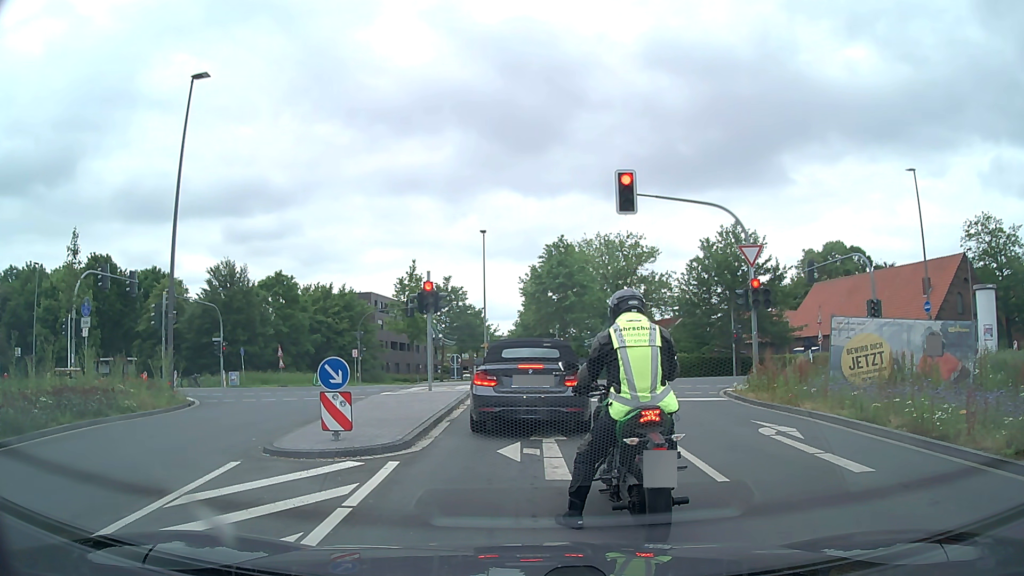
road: secondary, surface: asphalt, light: Day
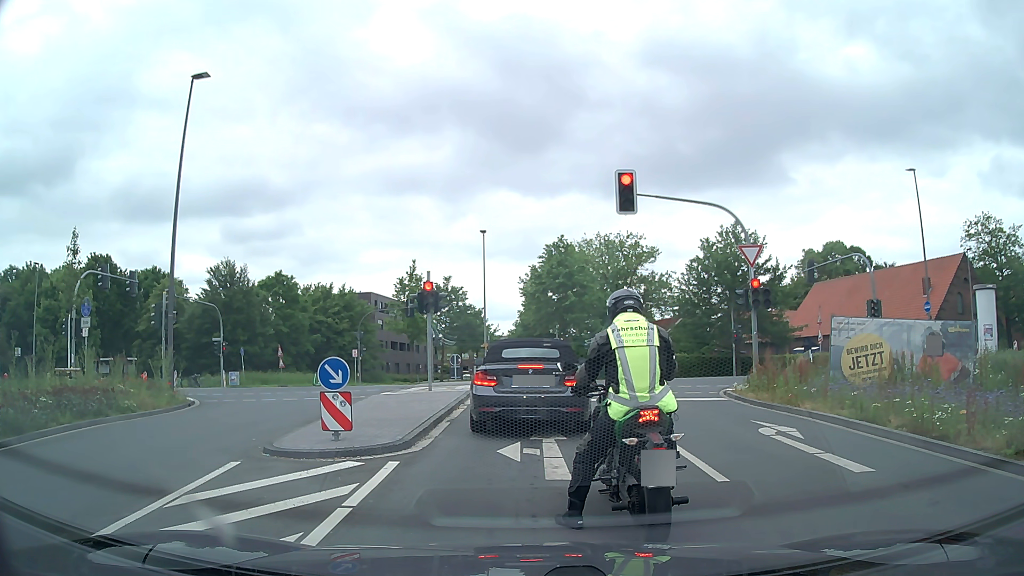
(0.0, 0.0) m; 0°
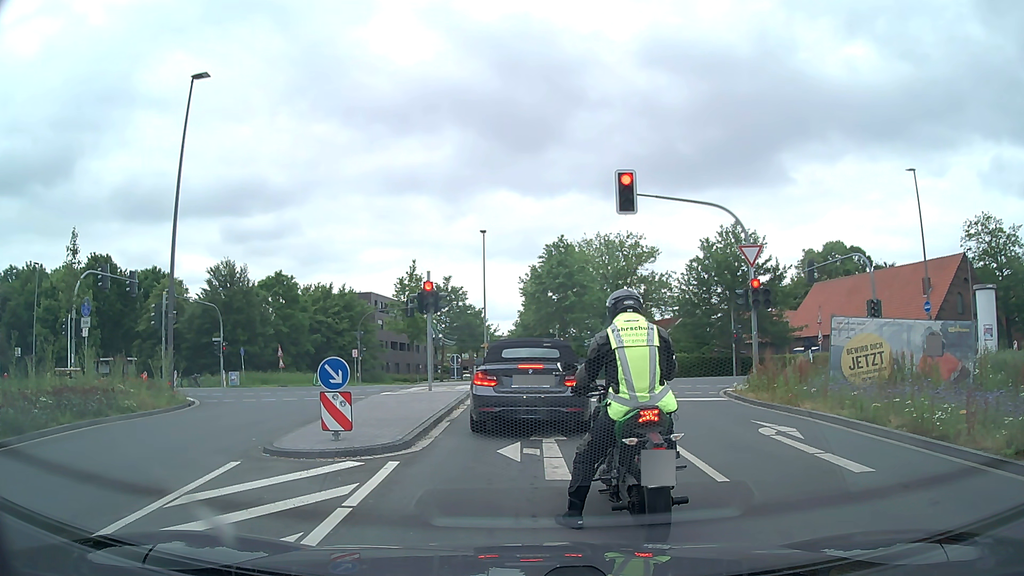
(0.0, 0.0) m; 0°
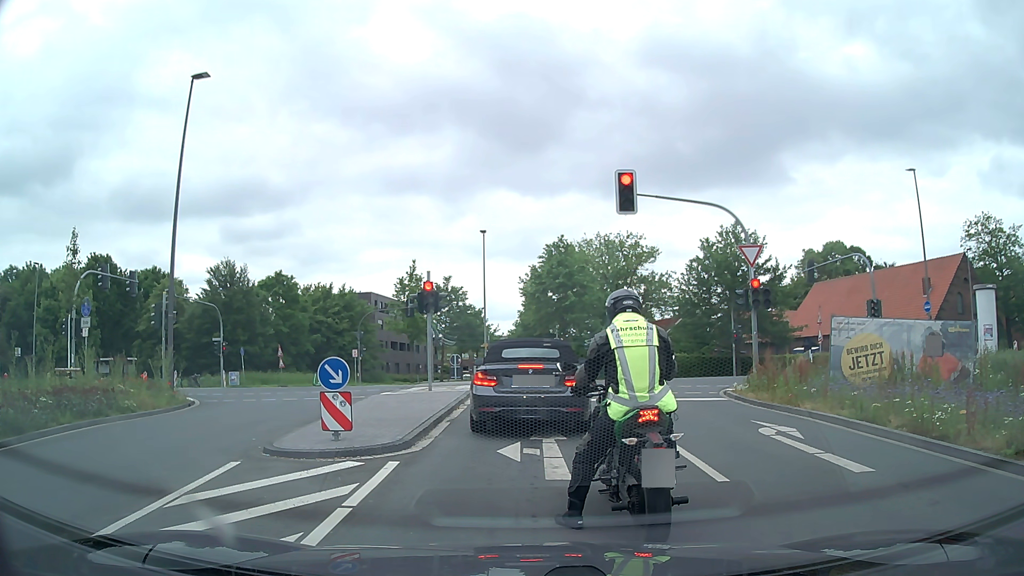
(0.0, 0.0) m; 0°
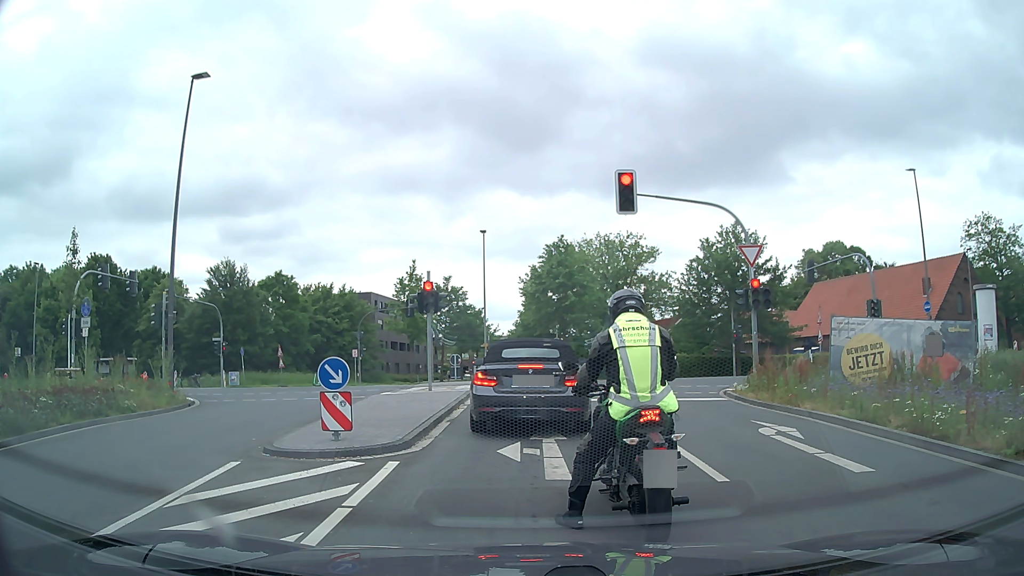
(0.0, 0.0) m; 0°
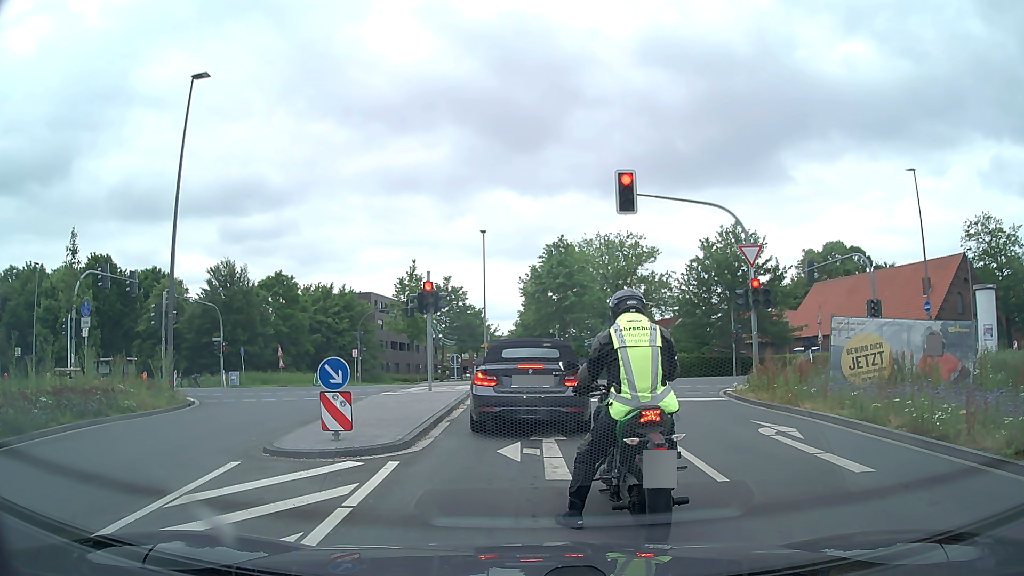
(0.0, 0.0) m; 0°
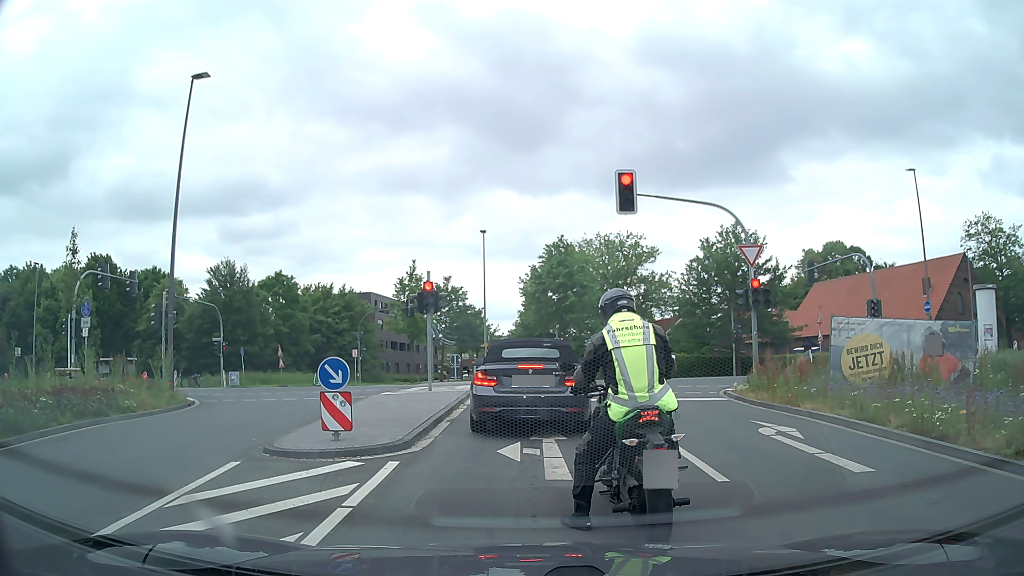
(0.0, 0.0) m; 0°
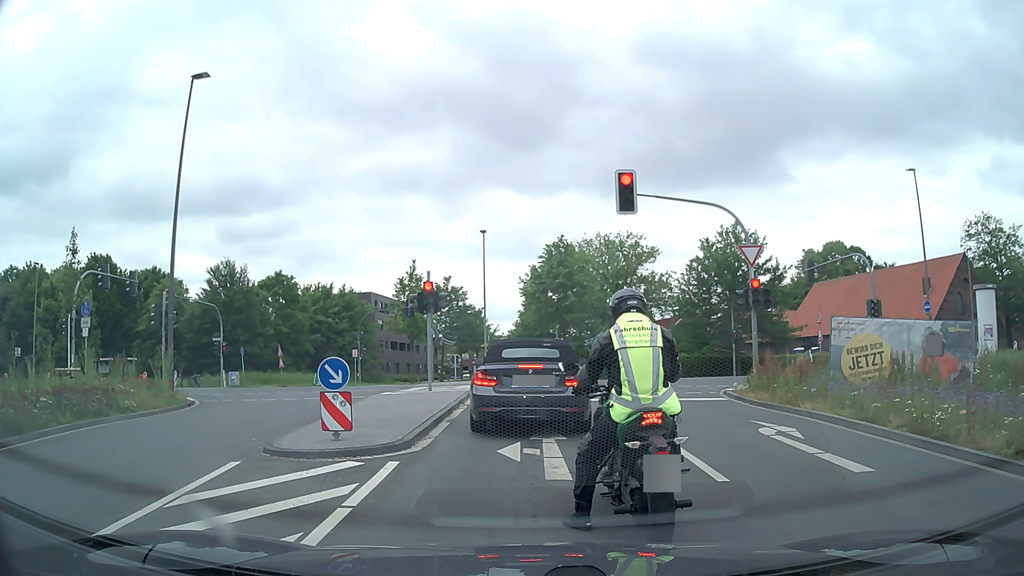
(0.0, 0.0) m; 0°
